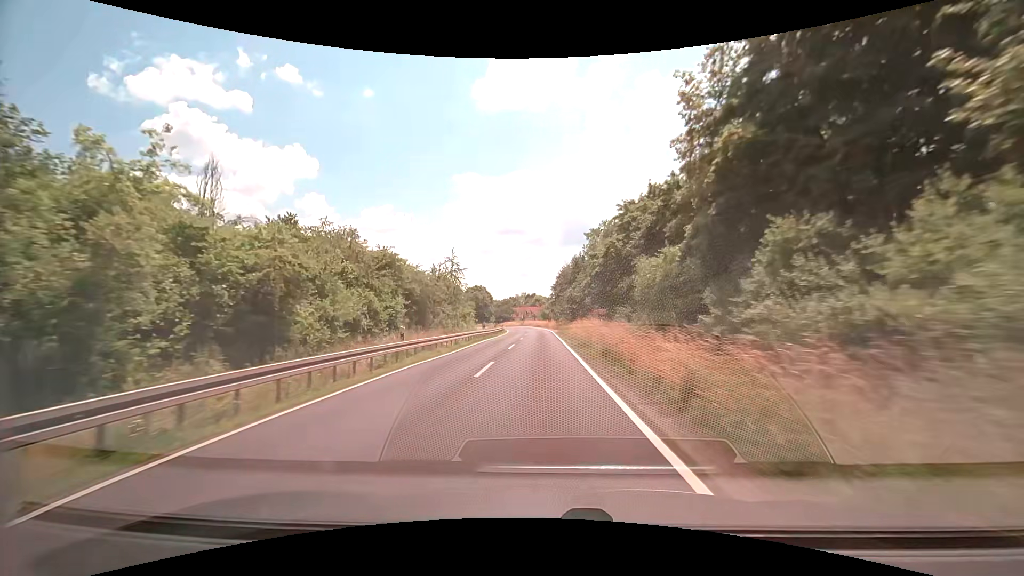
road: secondary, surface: asphalt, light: Day
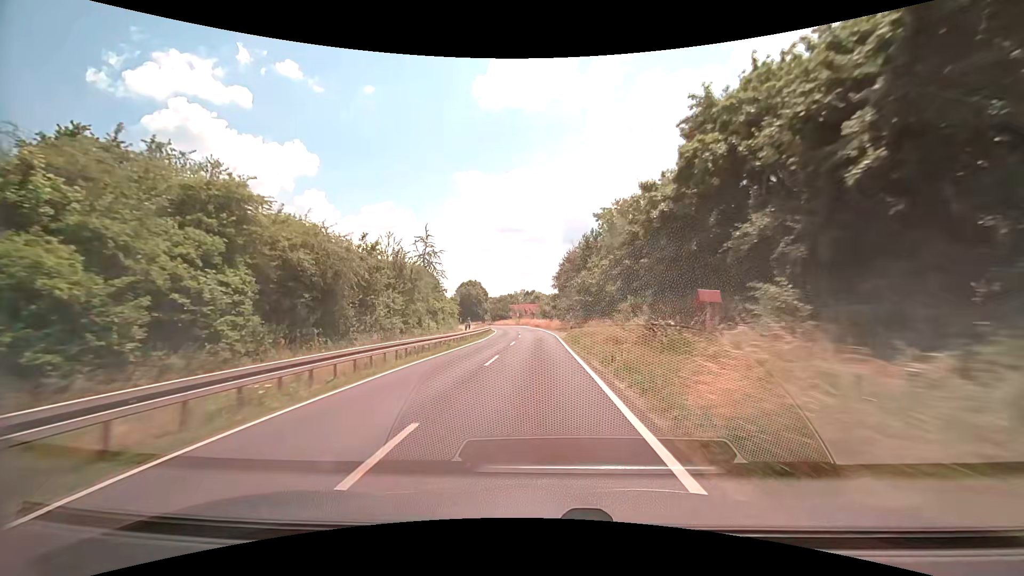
(0.0, +21.3) m; 0°
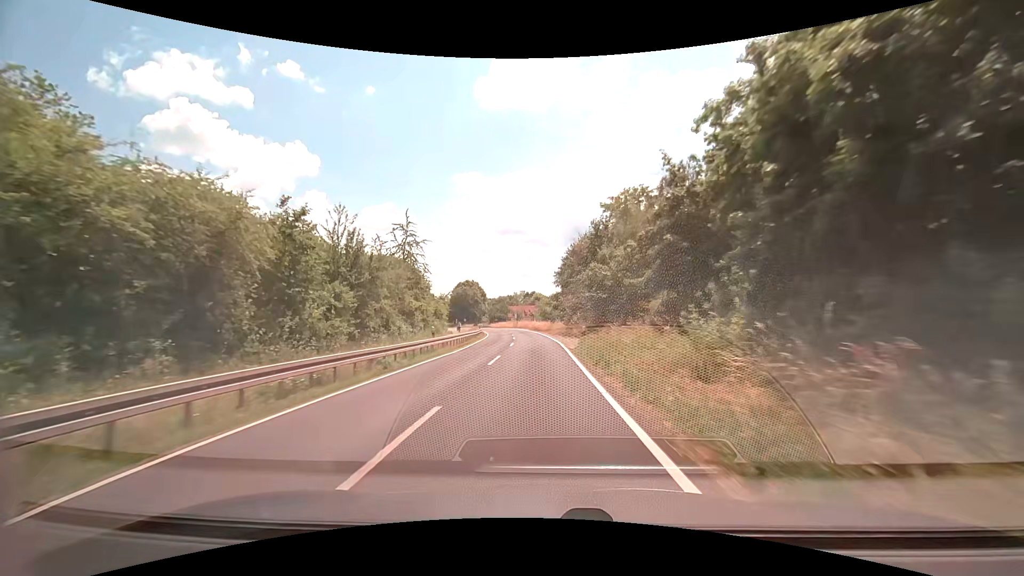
(-0.1, +10.6) m; 0°
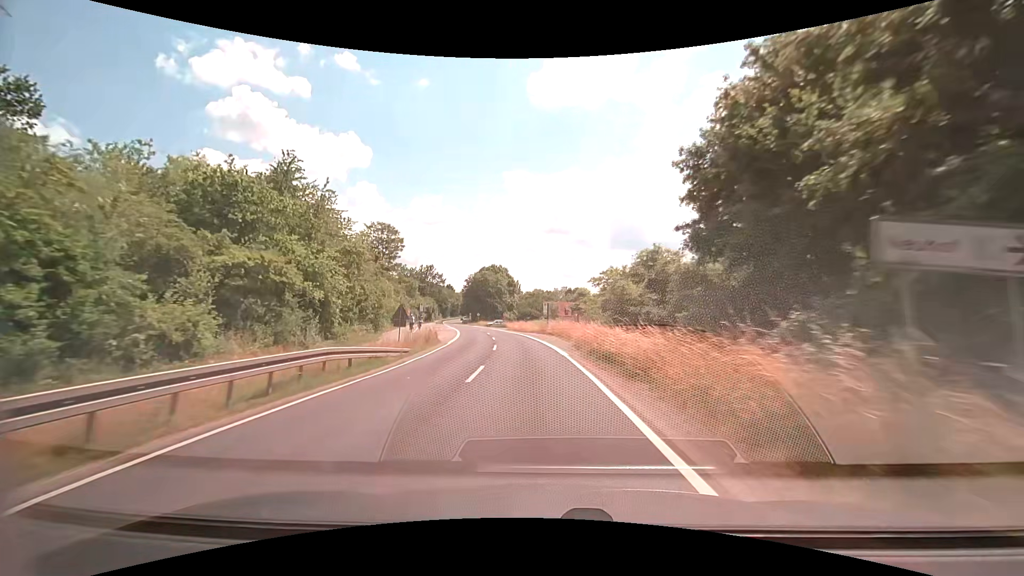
(-1.4, +52.9) m; -4°
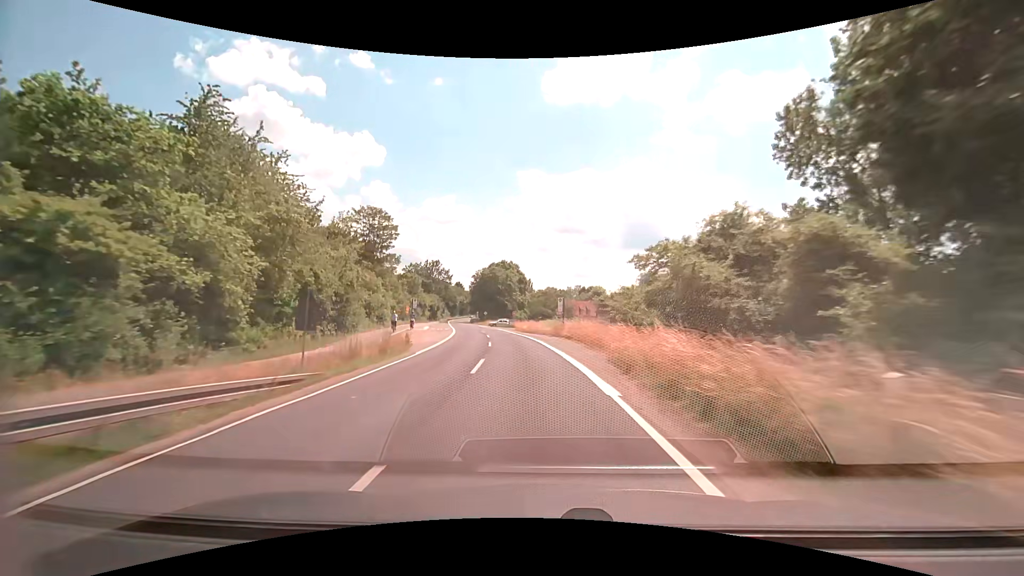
(-0.1, +10.5) m; -1°
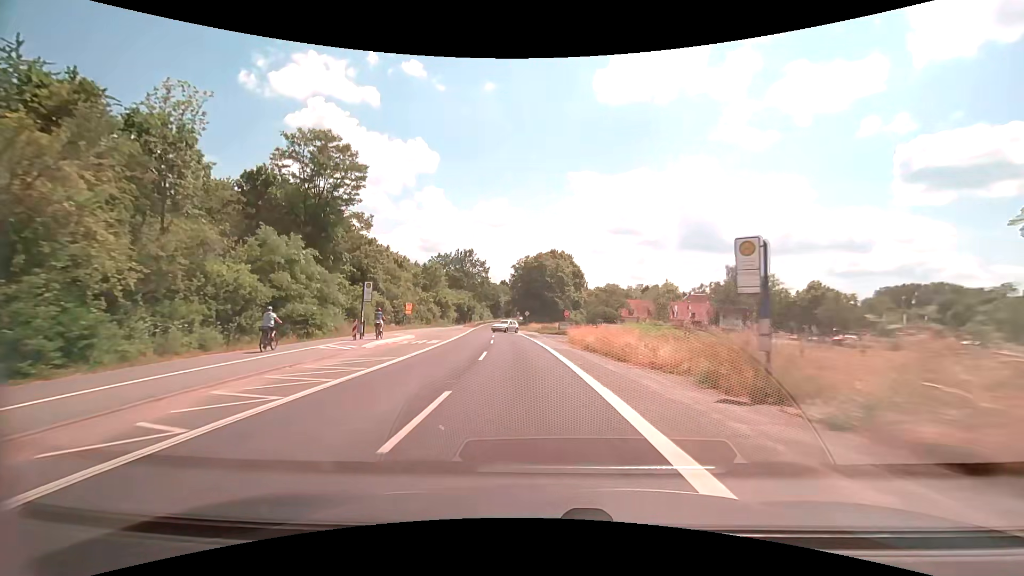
(-1.4, +31.5) m; -6°
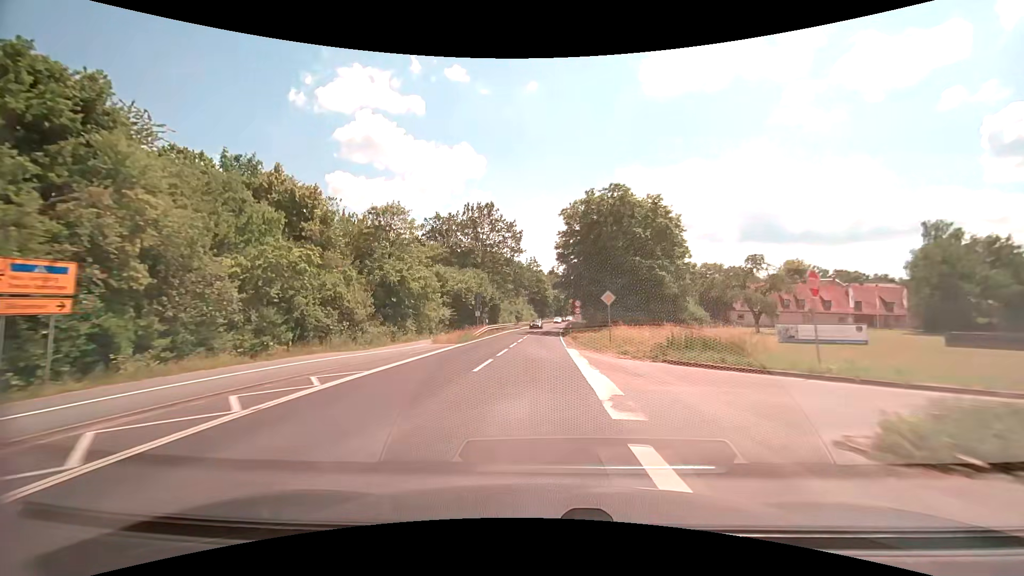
(-3.1, +52.3) m; -6°
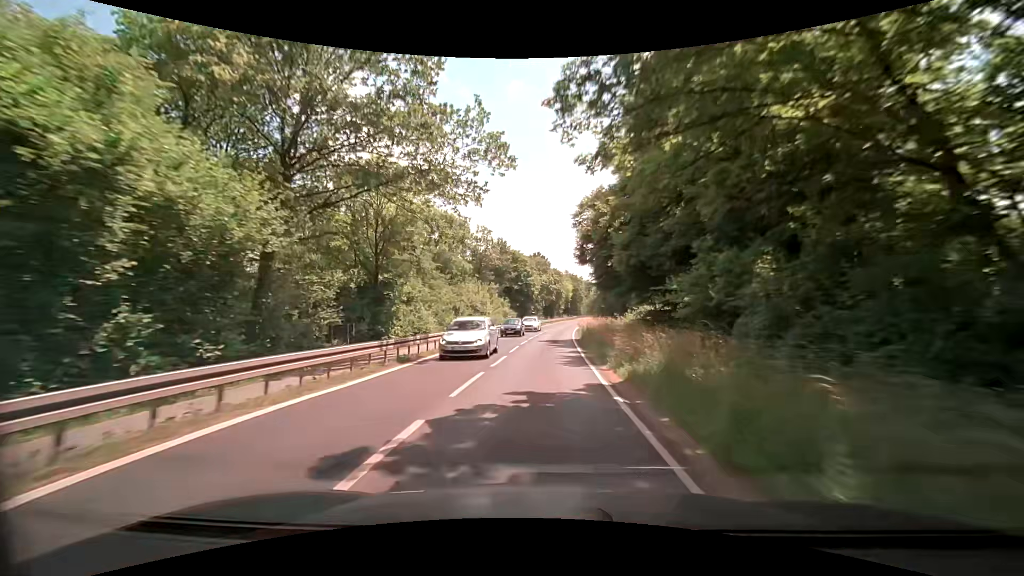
(+0.5, +52.4) m; +2°
(0, +10) (0, +20) (+1, +30) (+1, +40) (+2, +50) (+2, +60) (+3, +70) (+4, +80) (+5, +90) (+6, +100) m
